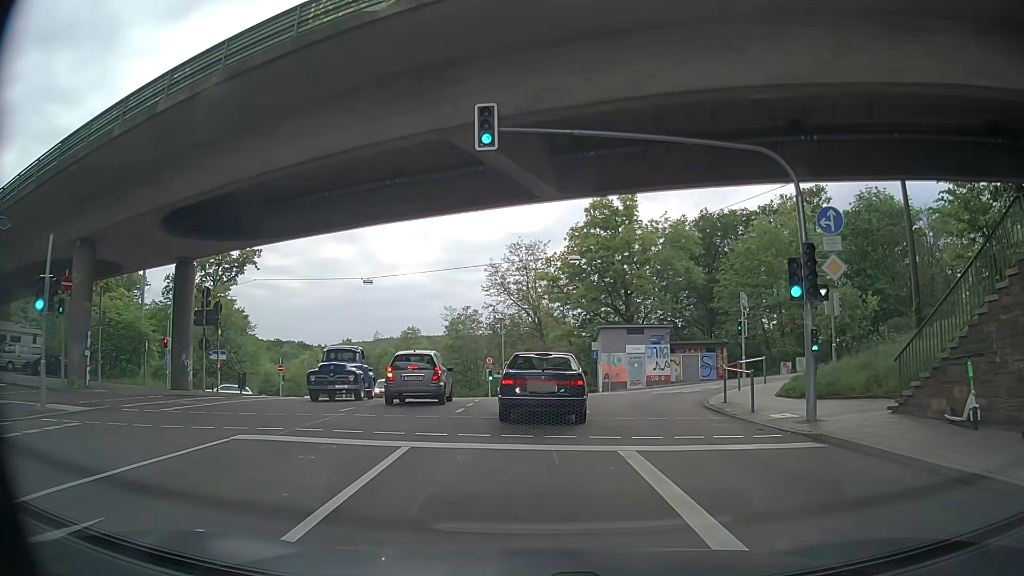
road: secondary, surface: asphalt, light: Day
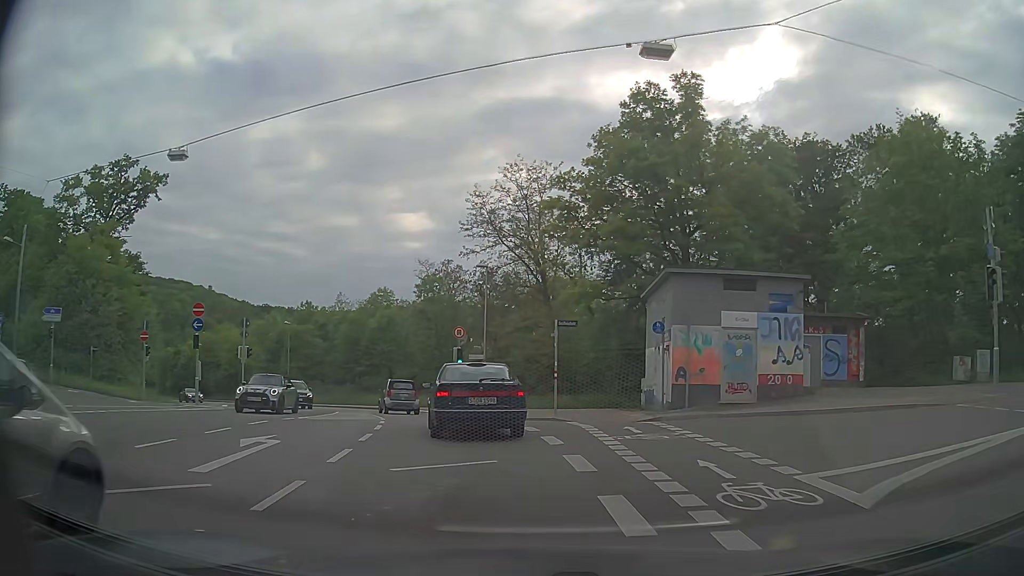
(+0.1, +23.1) m; -1°
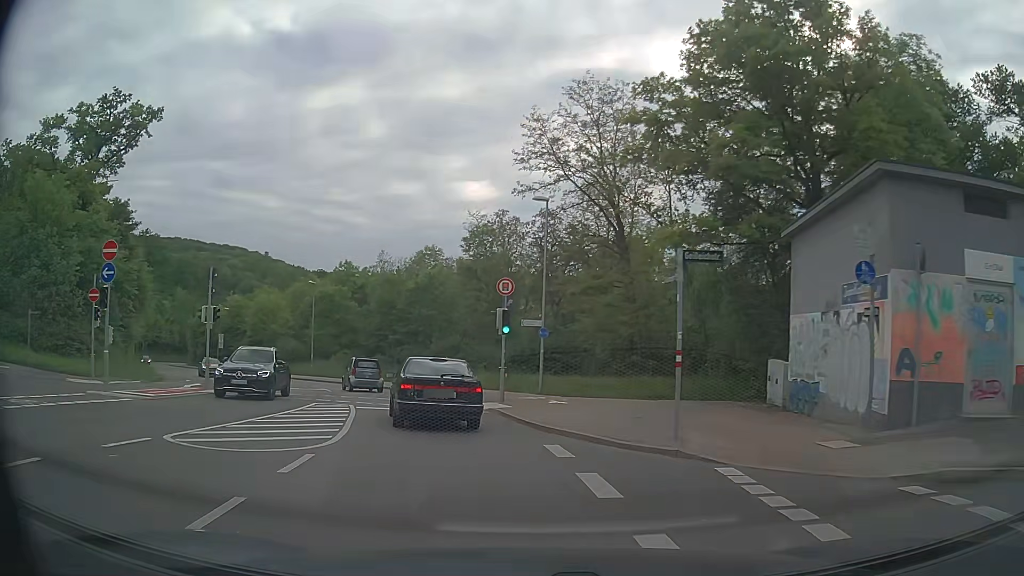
(-0.3, +10.6) m; -5°
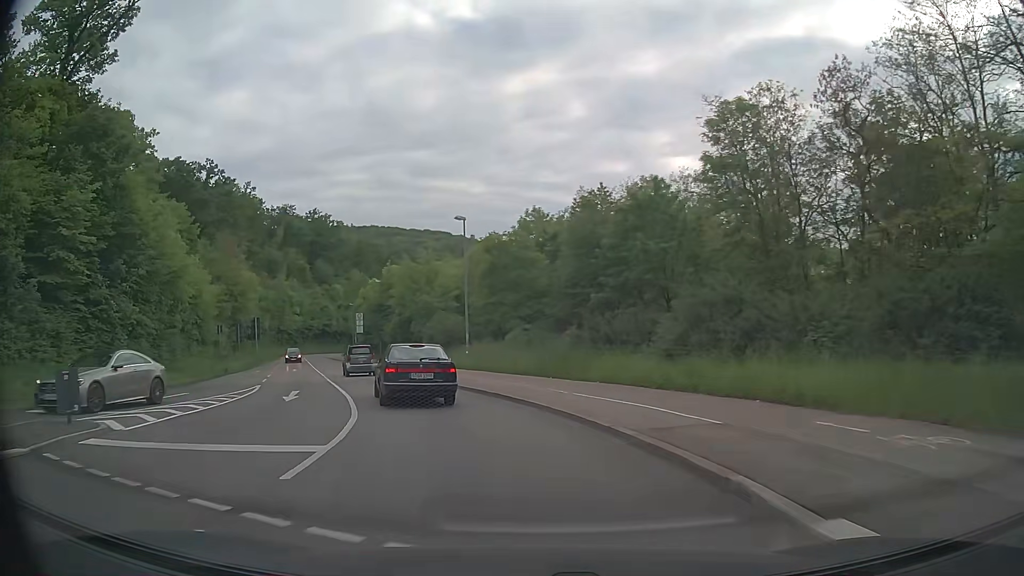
(-3.3, +23.2) m; -18°
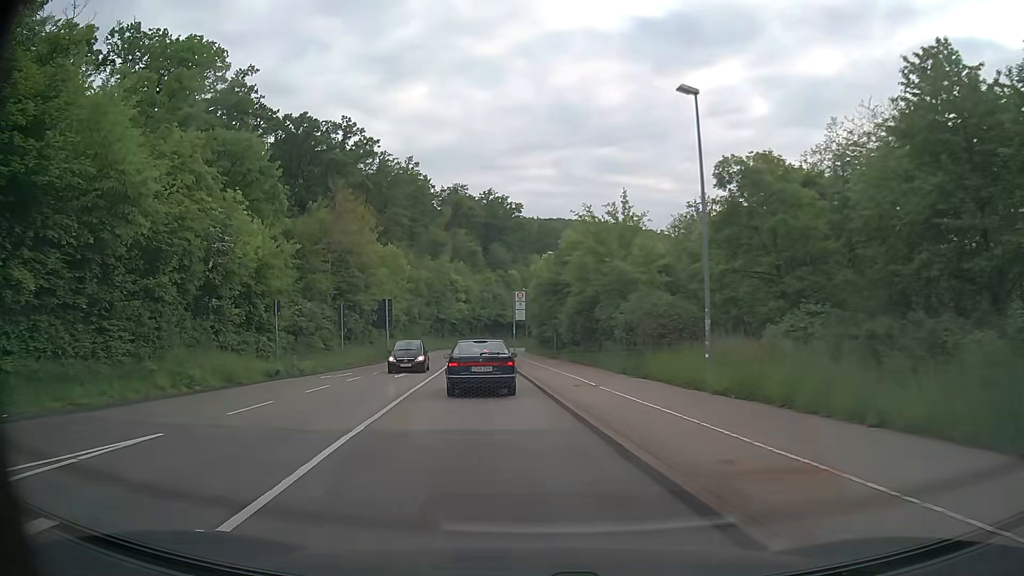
(-2.5, +18.4) m; -16°
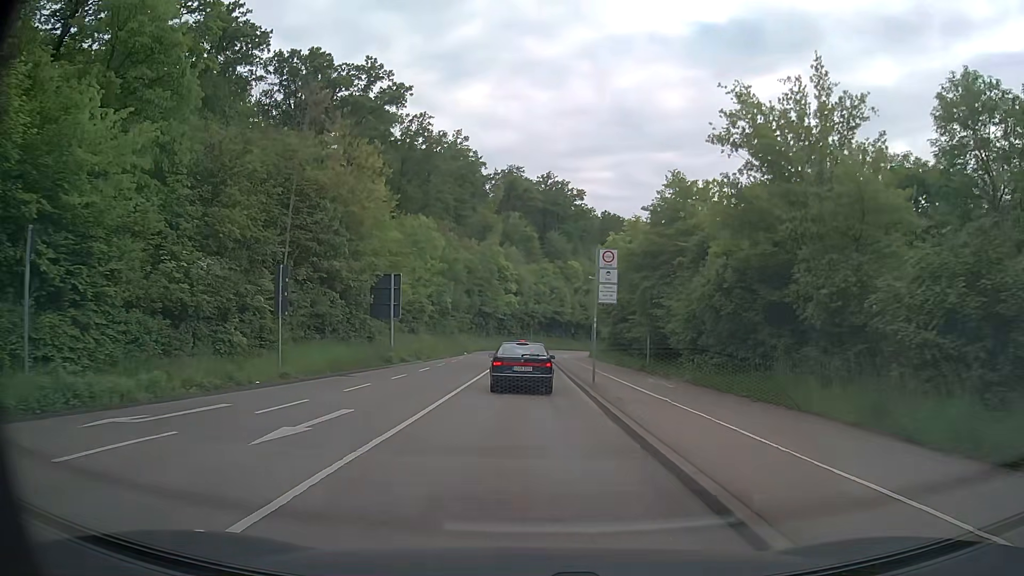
(-1.2, +19.1) m; -5°
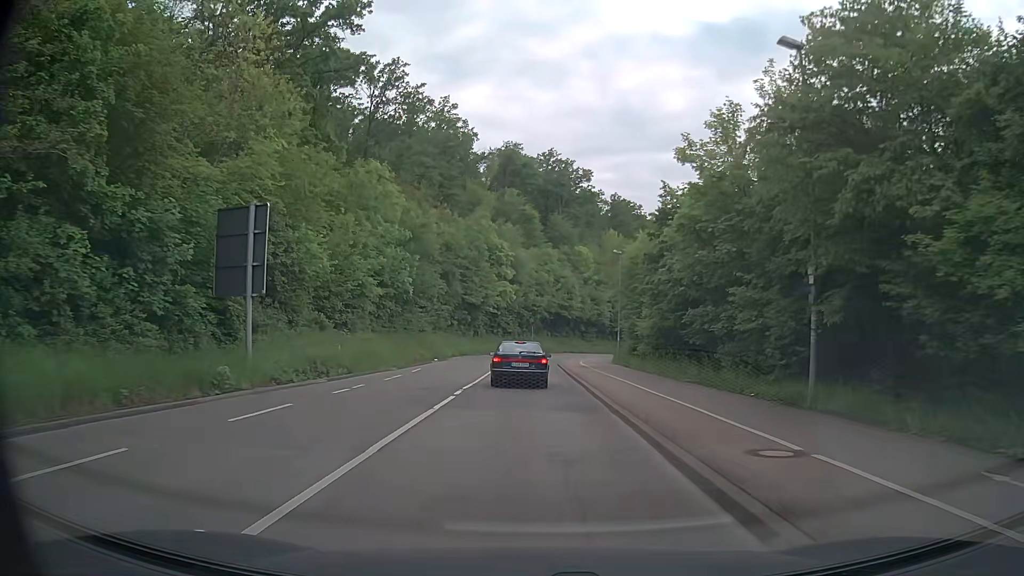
(0.0, +20.0) m; 0°
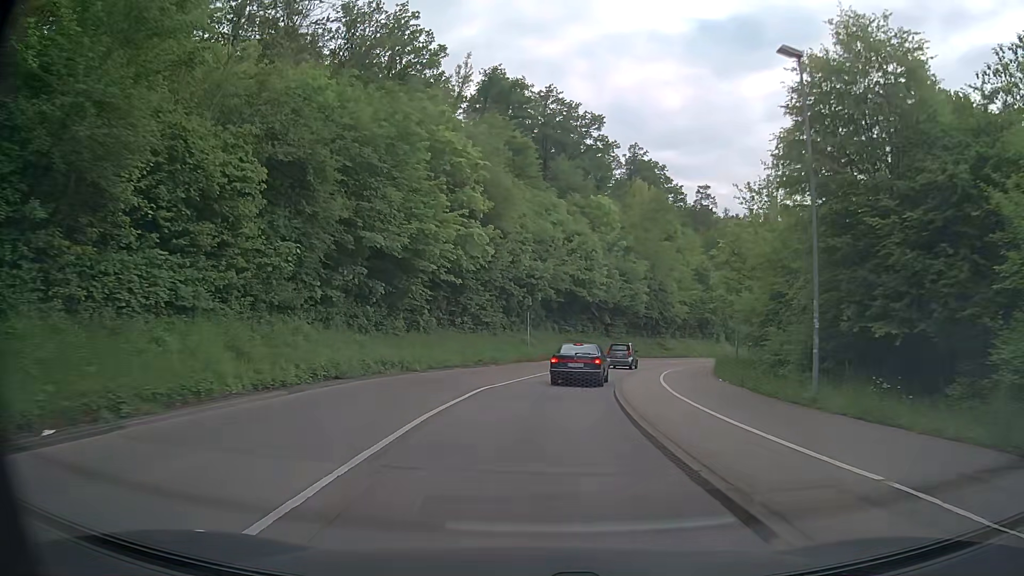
(+0.4, +35.0) m; +1°
(0, +10) (+1, +20) (+2, +30) (+5, +39) (+9, +49) (+13, +58) (+18, +66) (+24, +75) (+29, +83) (+34, +92) m
